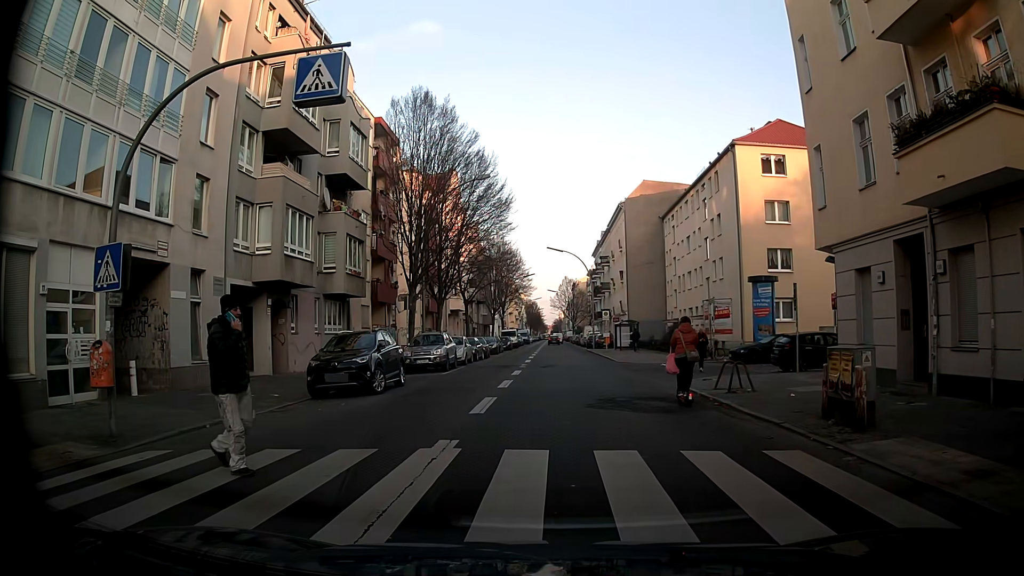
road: tertiary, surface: asphalt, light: Day
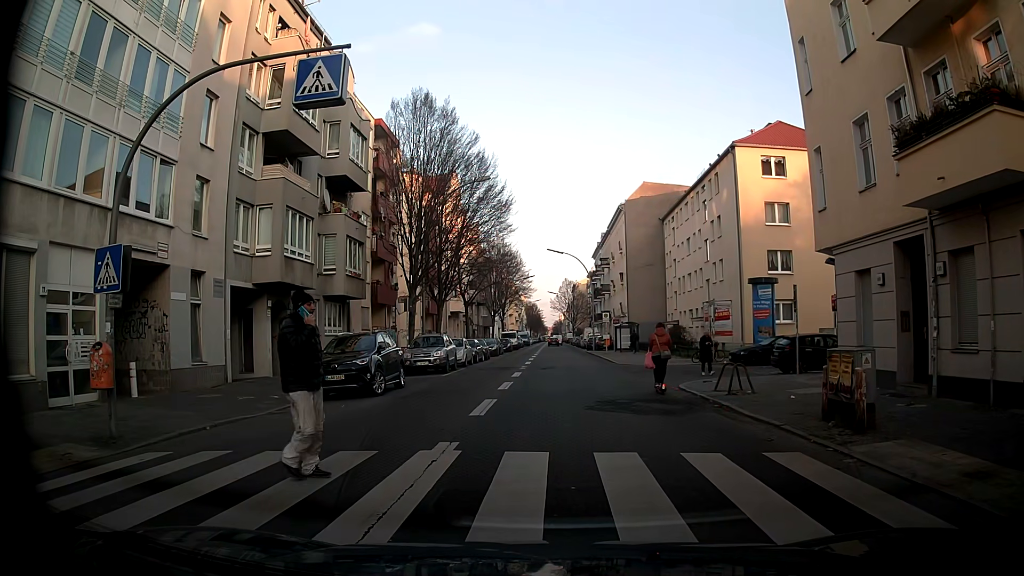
(0.0, +0.1) m; 0°
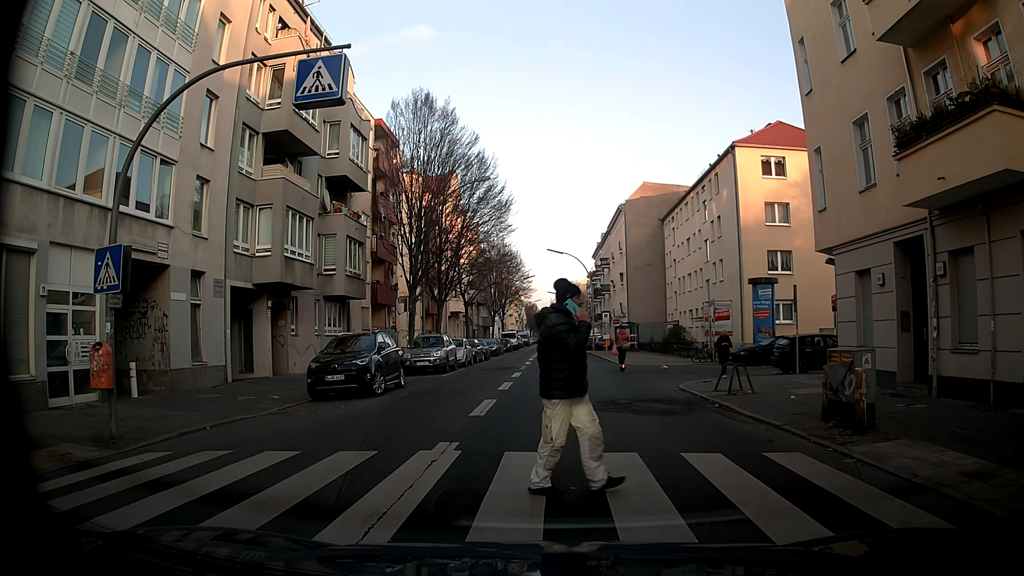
(0.0, 0.0) m; 0°
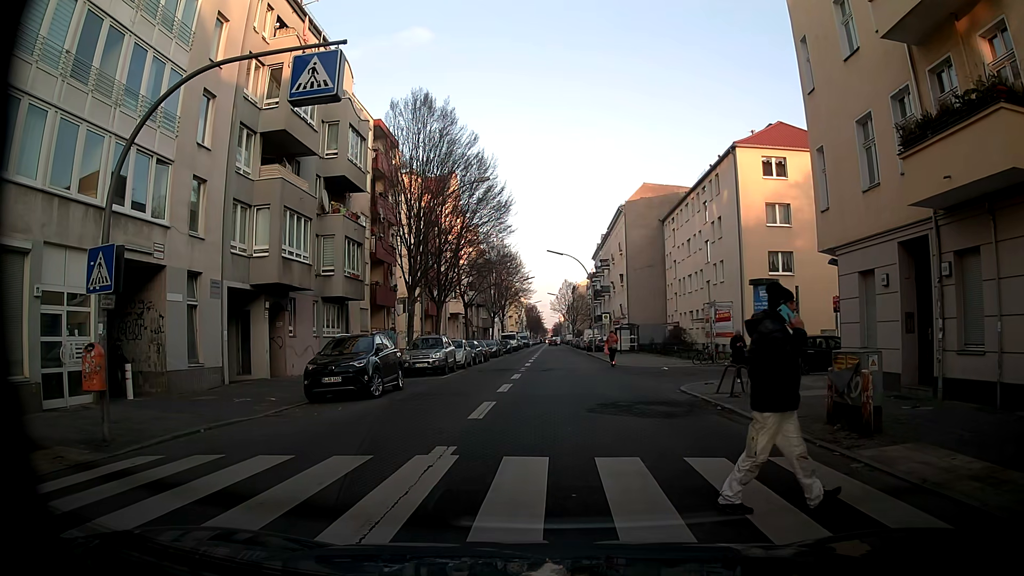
(0.0, +0.2) m; 0°
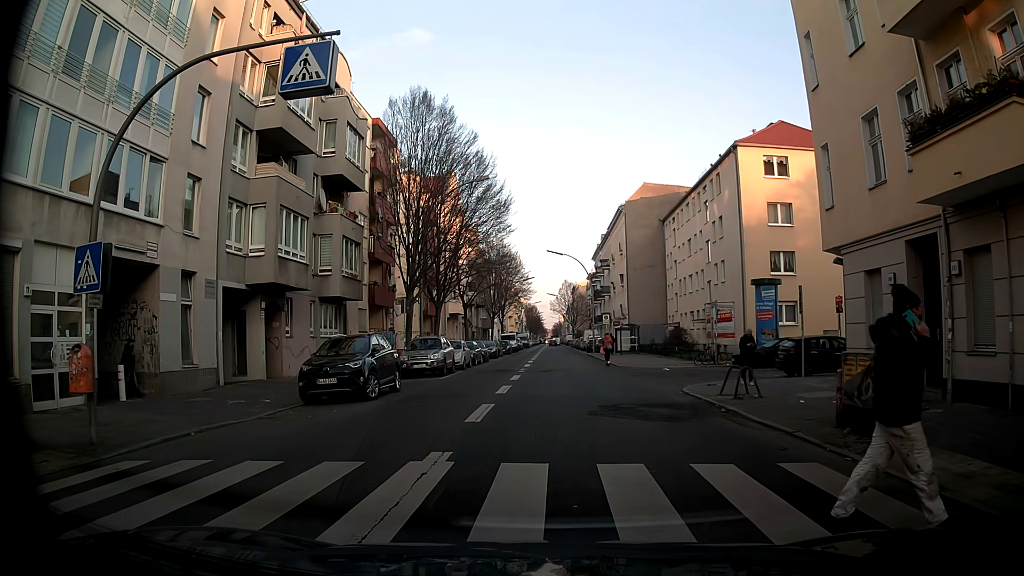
(0.0, +0.4) m; 0°
